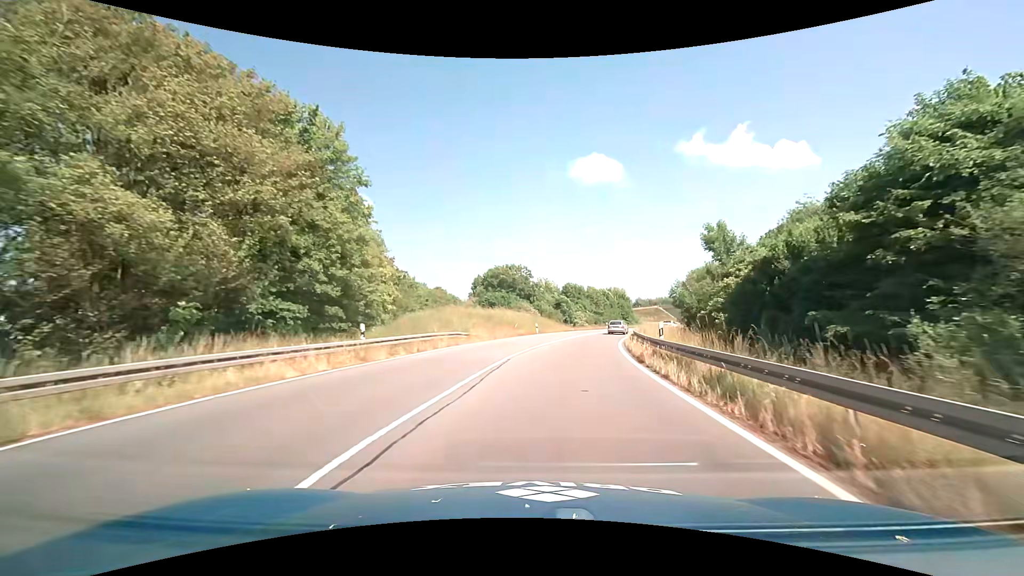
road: secondary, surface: asphalt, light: Day
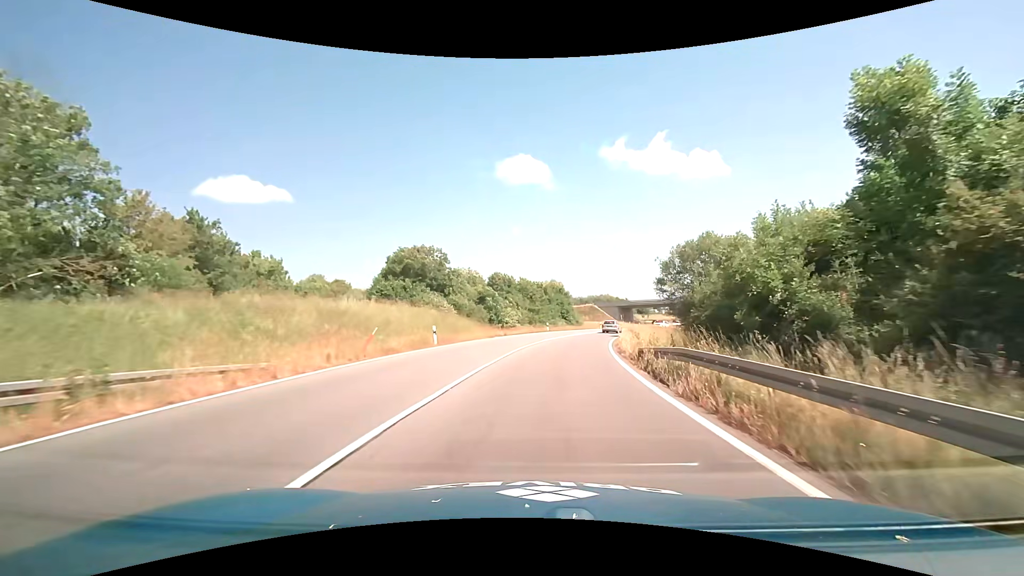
(+1.7, +22.9) m; +8°
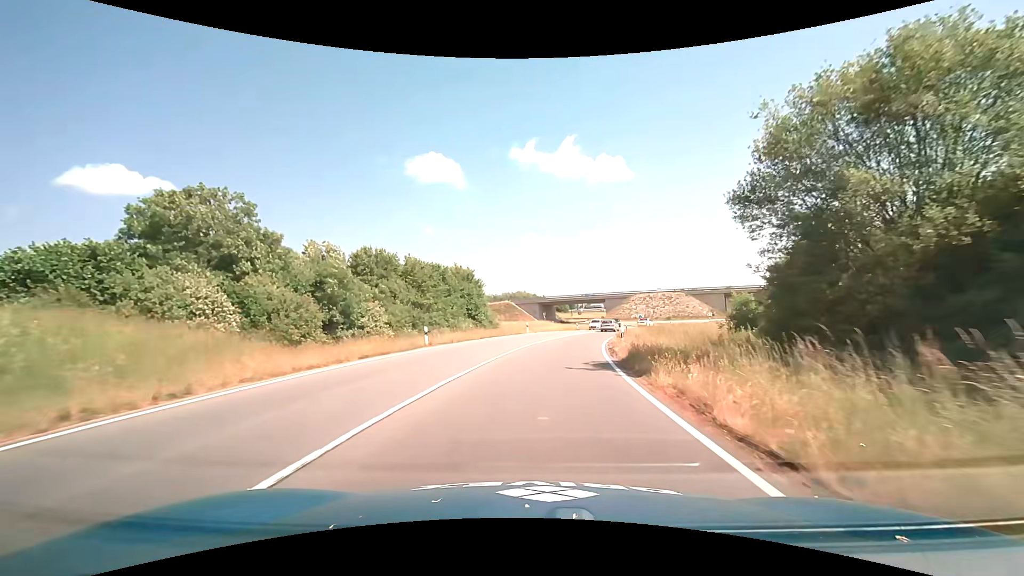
(+2.8, +30.5) m; +10°
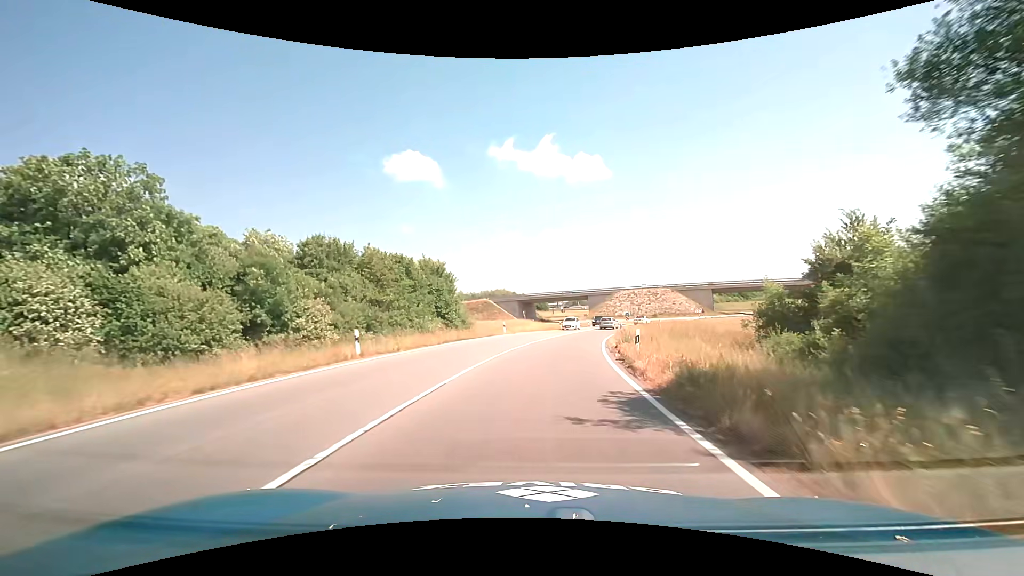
(+0.1, +7.4) m; +2°
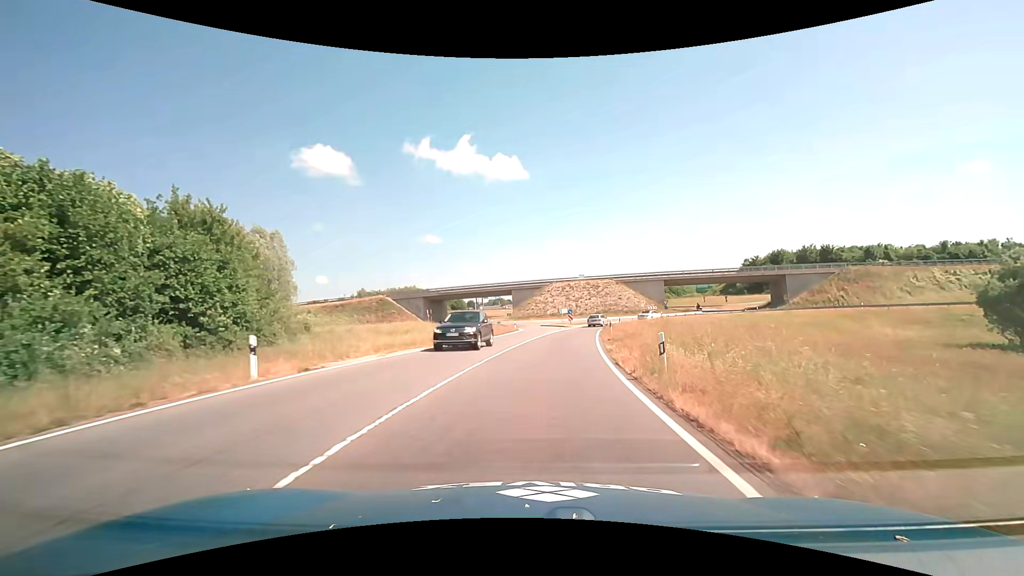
(+2.3, +29.1) m; +9°
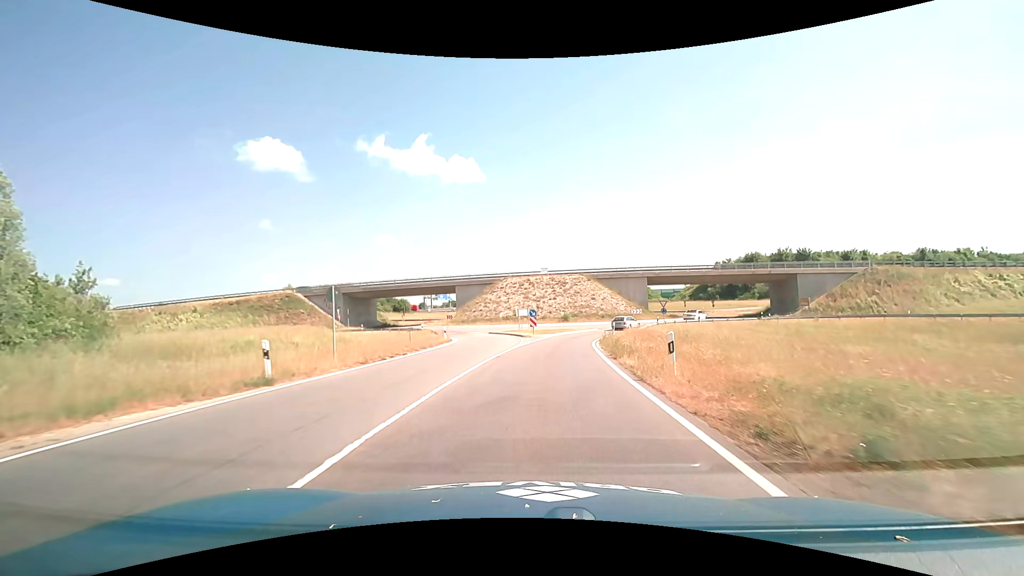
(+0.9, +21.9) m; +5°
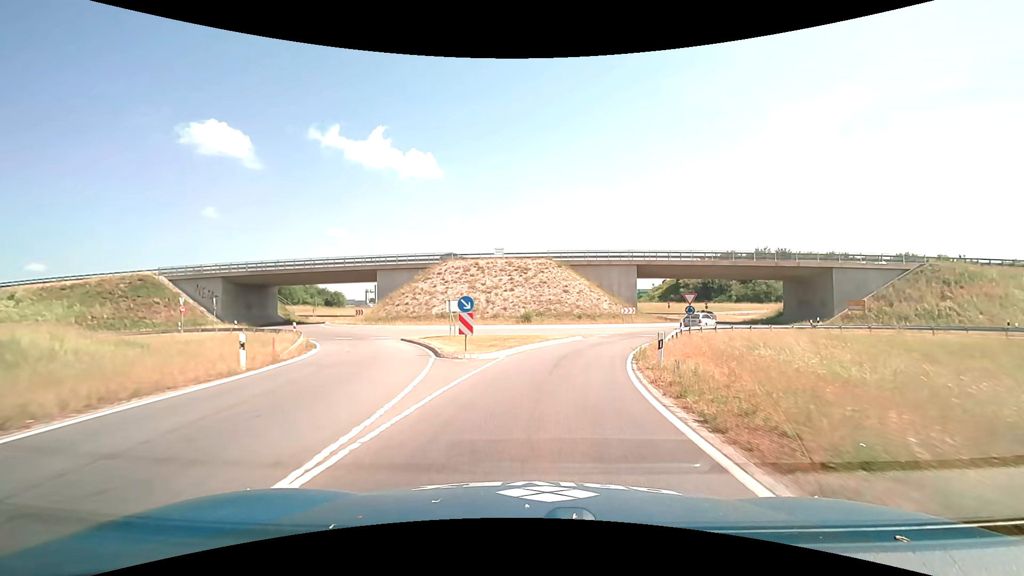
(+0.8, +21.0) m; +5°
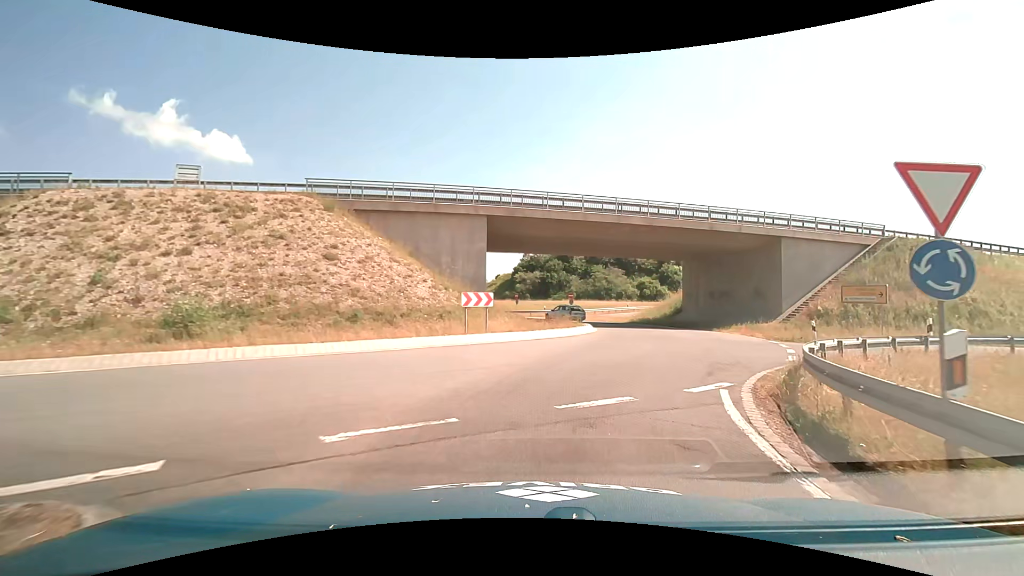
(+4.1, +28.0) m; +20°
(+1, +10) (+5, +19) (+8, +29) (+8, +39) (+4, +48) (-3, +55) (-13, +58) (-23, +57) (-32, +53) (-40, +47) m
